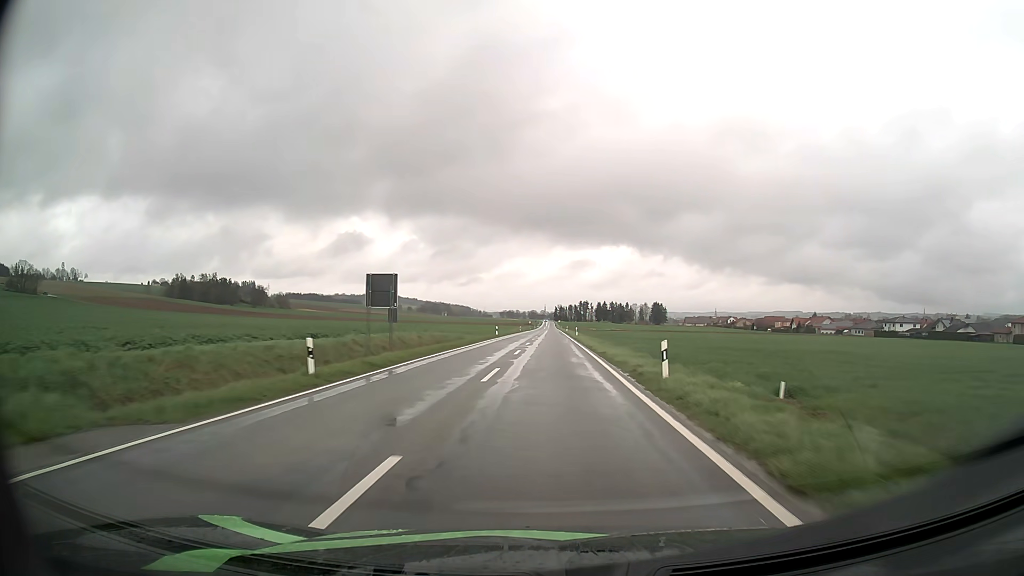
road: tertiary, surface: asphalt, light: Day
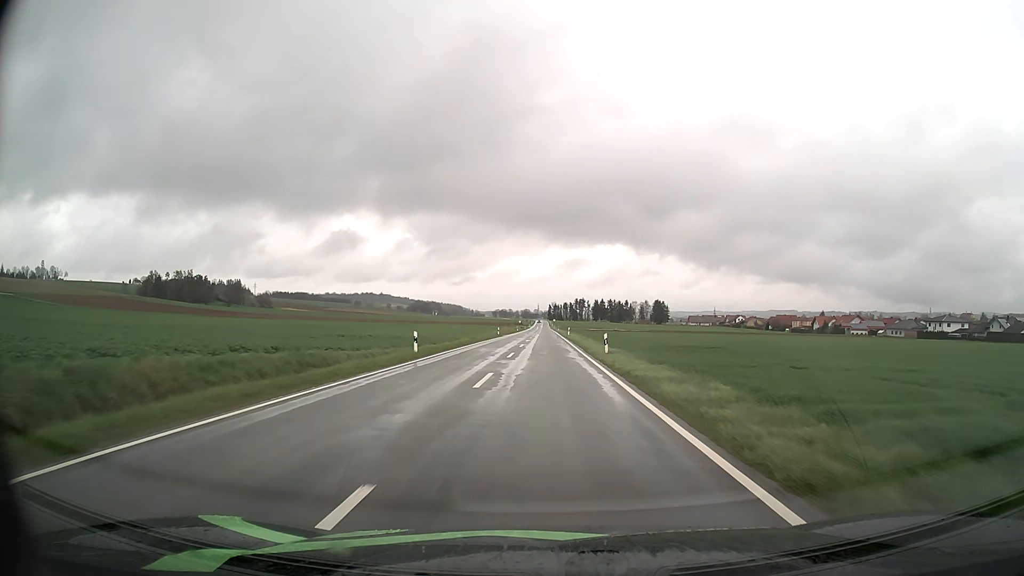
(+0.2, +38.5) m; +1°
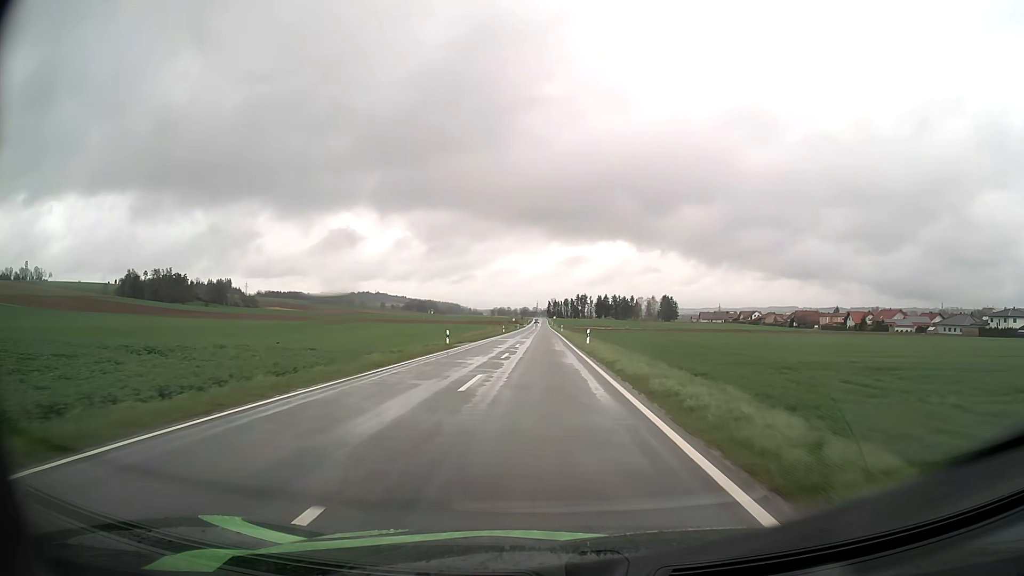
(+0.1, +38.1) m; 0°
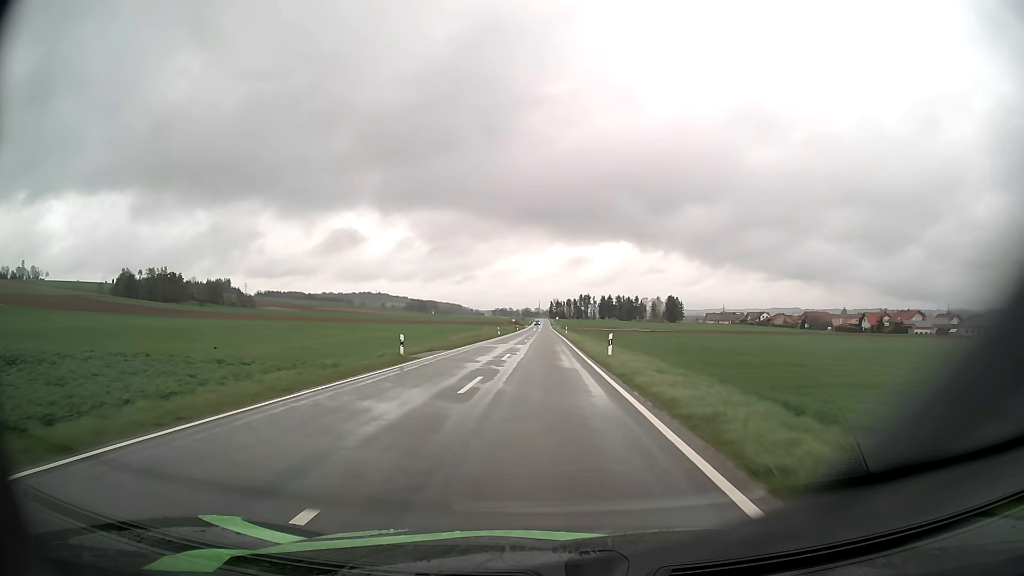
(0.0, +12.6) m; 0°
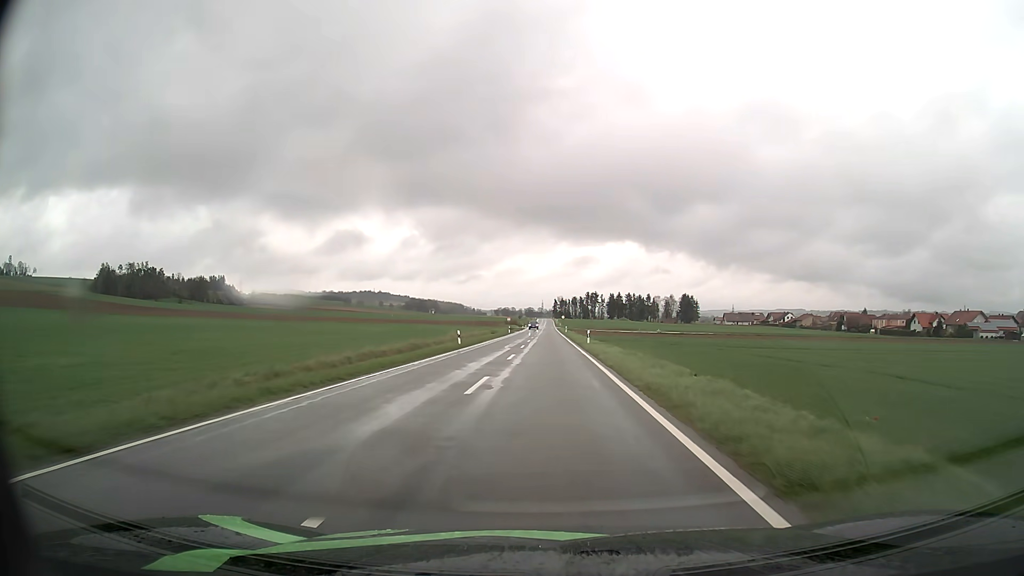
(-0.1, +37.8) m; 0°
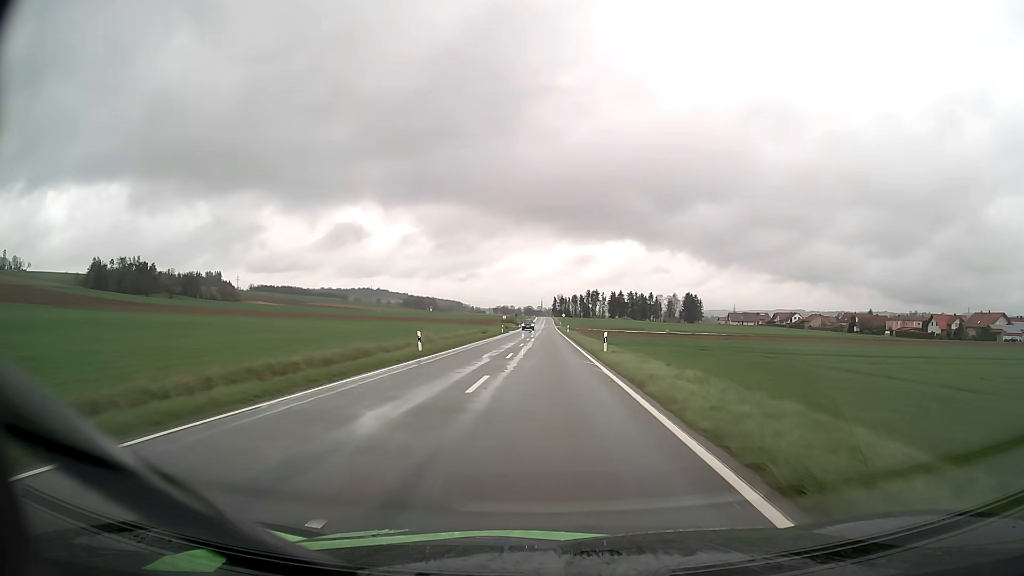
(0.0, +12.6) m; 0°
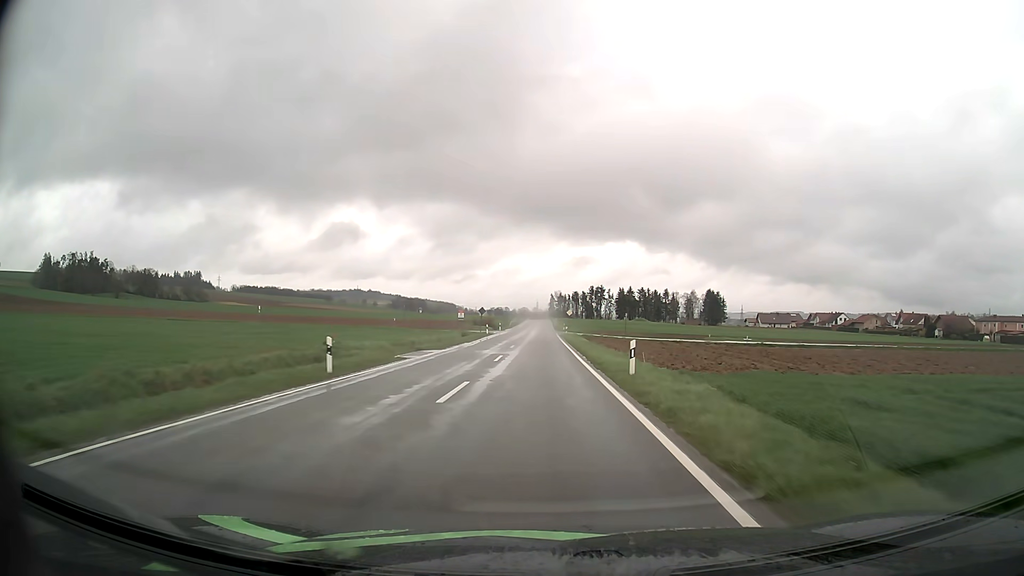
(+0.2, +63.8) m; 0°
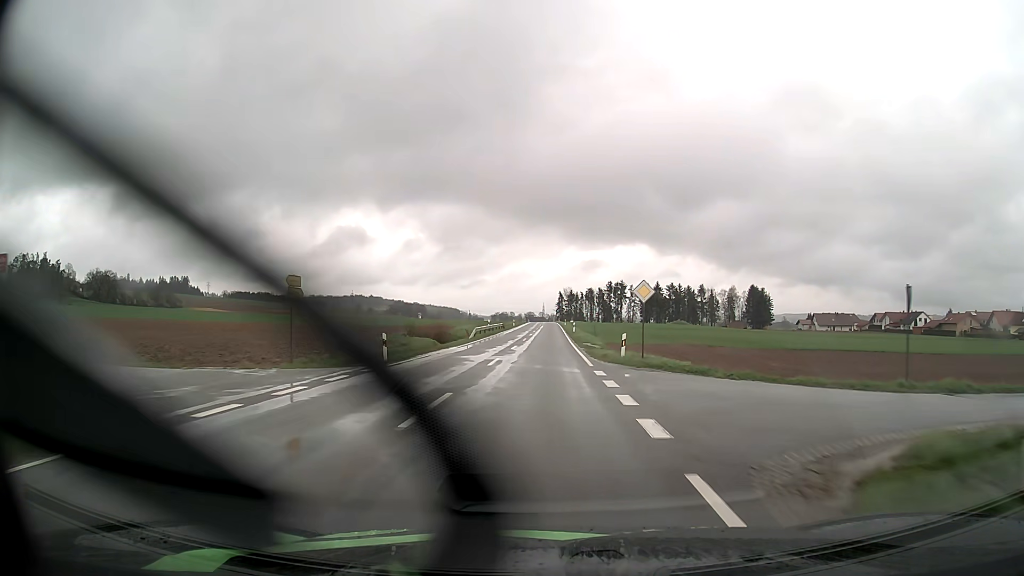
(-0.3, +65.5) m; -1°
(0, +10) (0, +20) (0, +30) (0, +40) (0, +50) (0, +60) (0, +70) (0, +80) (0, +90) (0, +100) m
